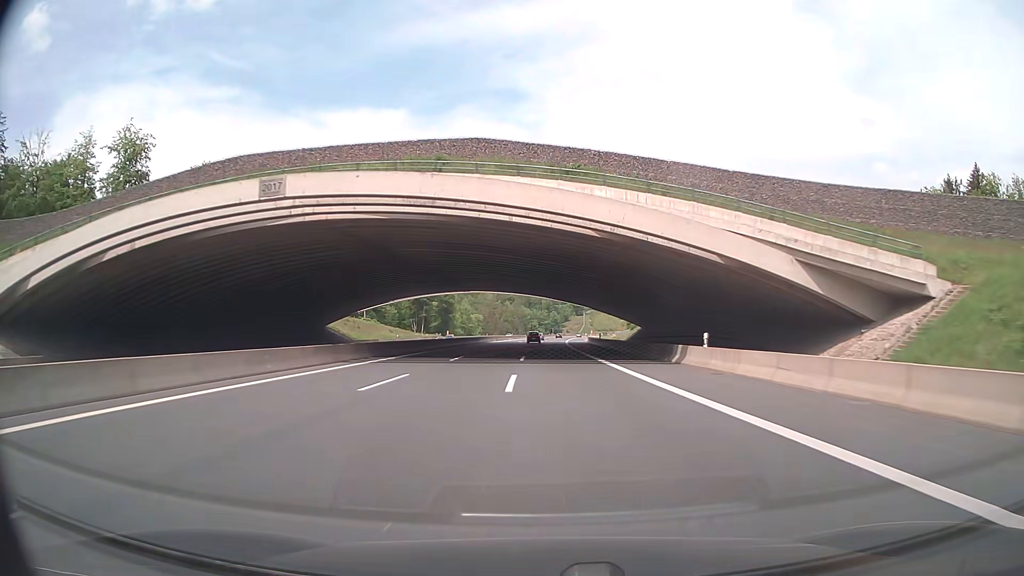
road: motorway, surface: asphalt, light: Day
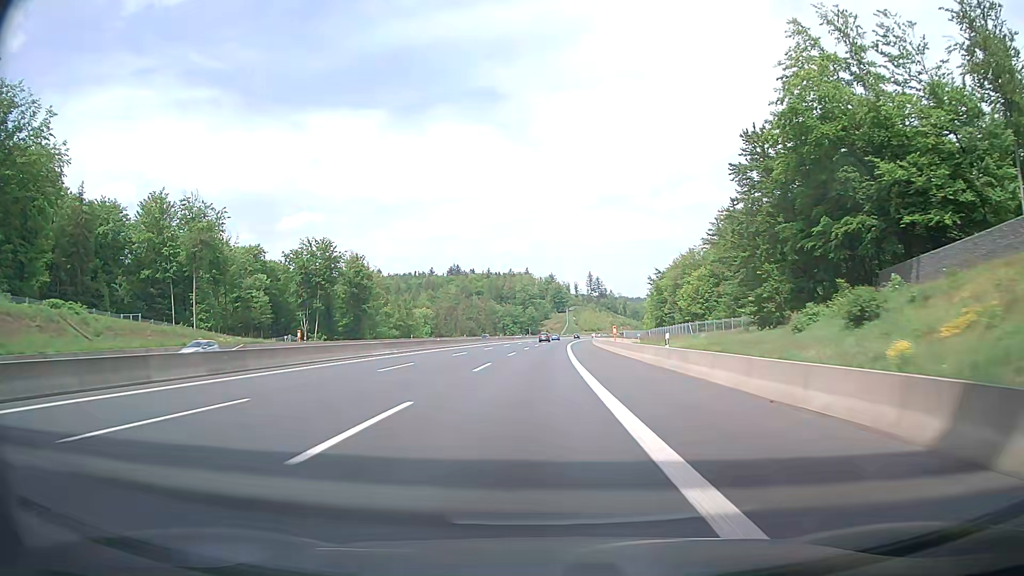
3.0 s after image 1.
(-0.3, +97.8) m; -1°
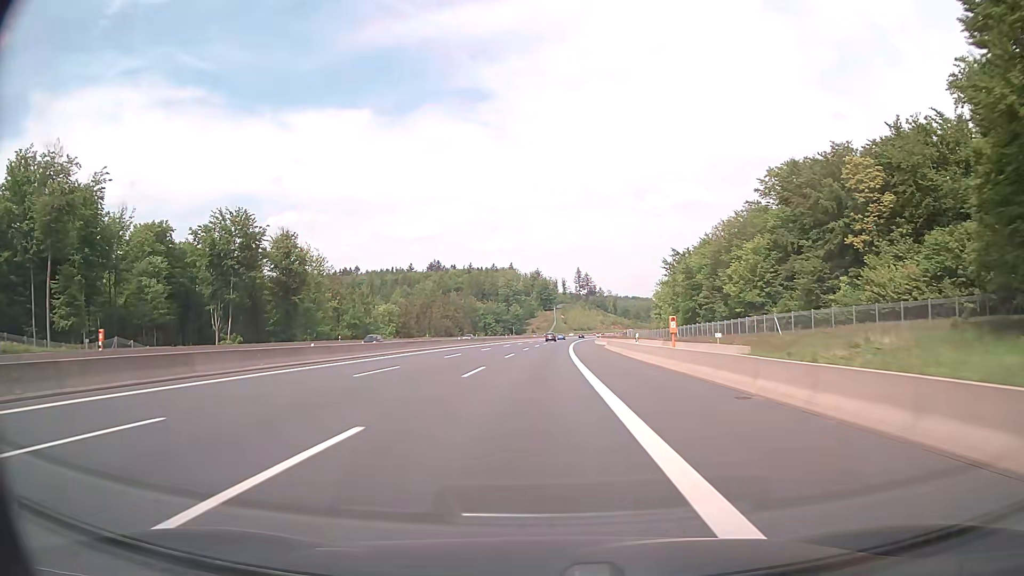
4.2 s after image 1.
(+2.0, +39.0) m; +4°
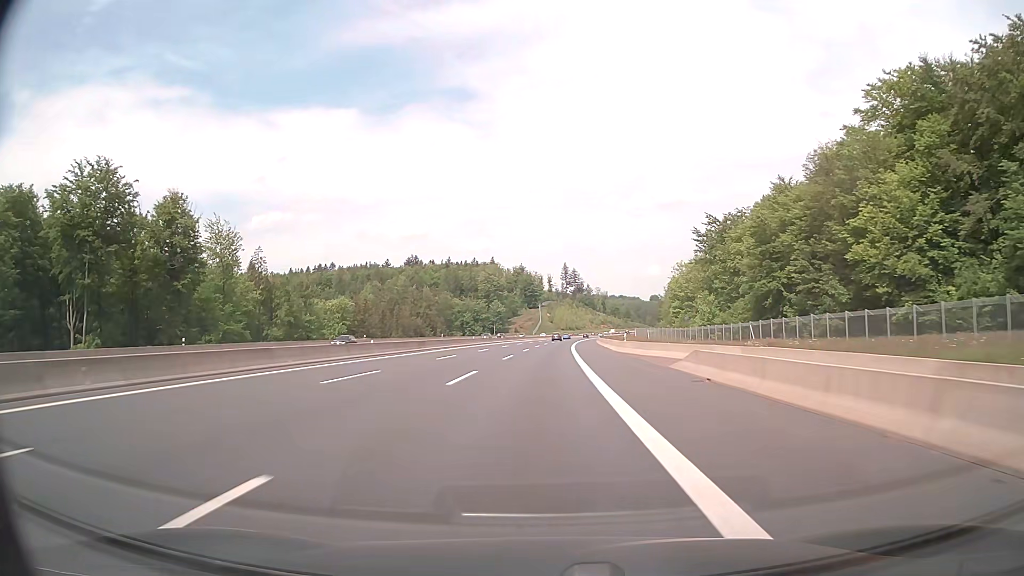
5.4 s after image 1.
(+0.4, +39.0) m; +1°
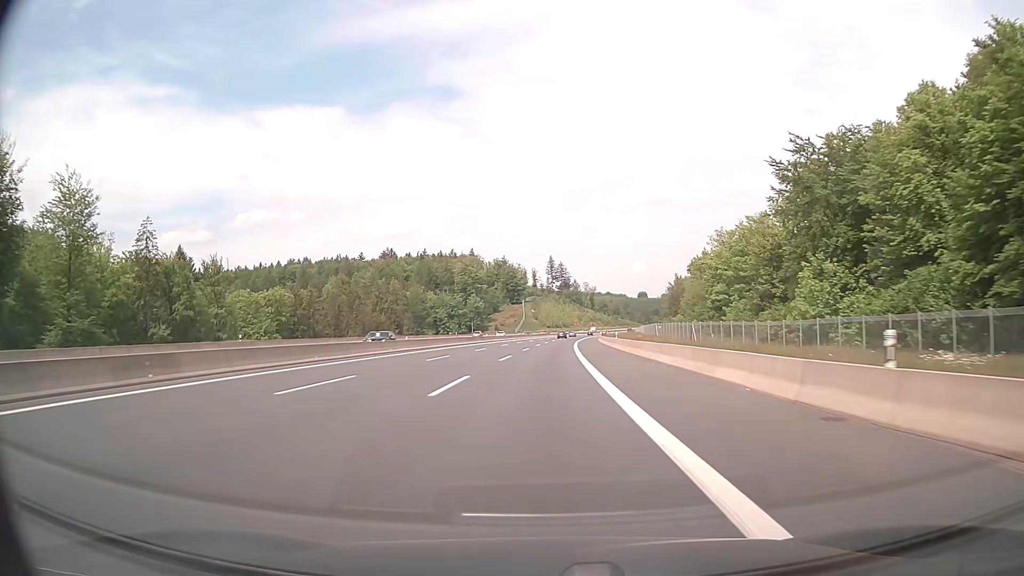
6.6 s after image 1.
(+0.4, +38.9) m; +1°
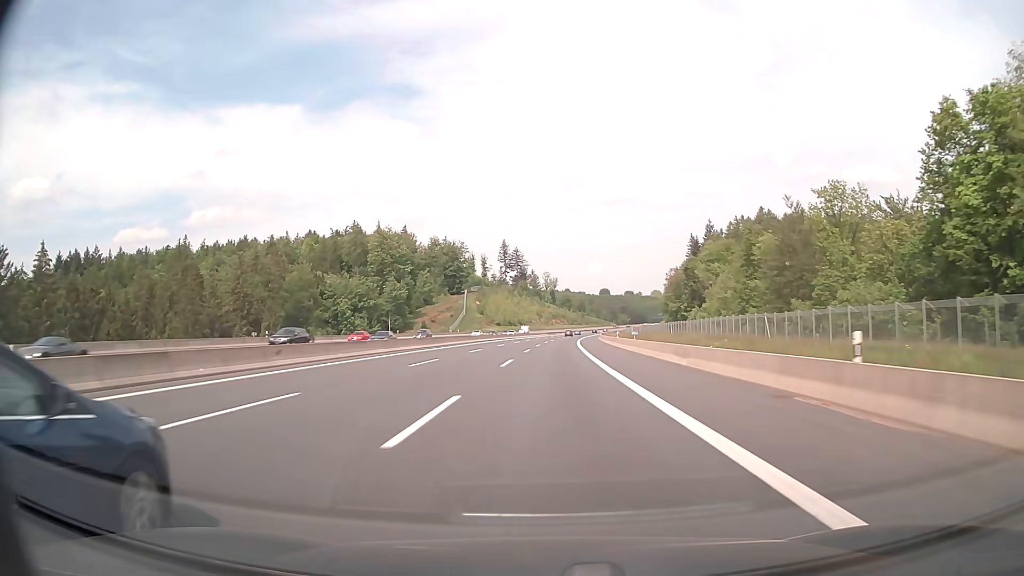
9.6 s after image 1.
(+2.6, +95.0) m; +4°
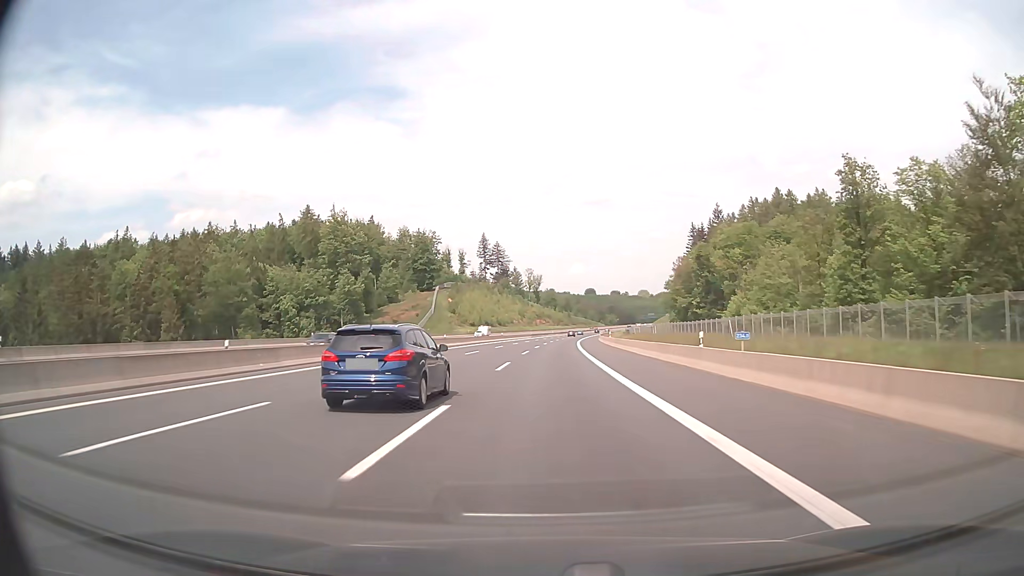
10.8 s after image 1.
(+0.4, +37.2) m; +1°
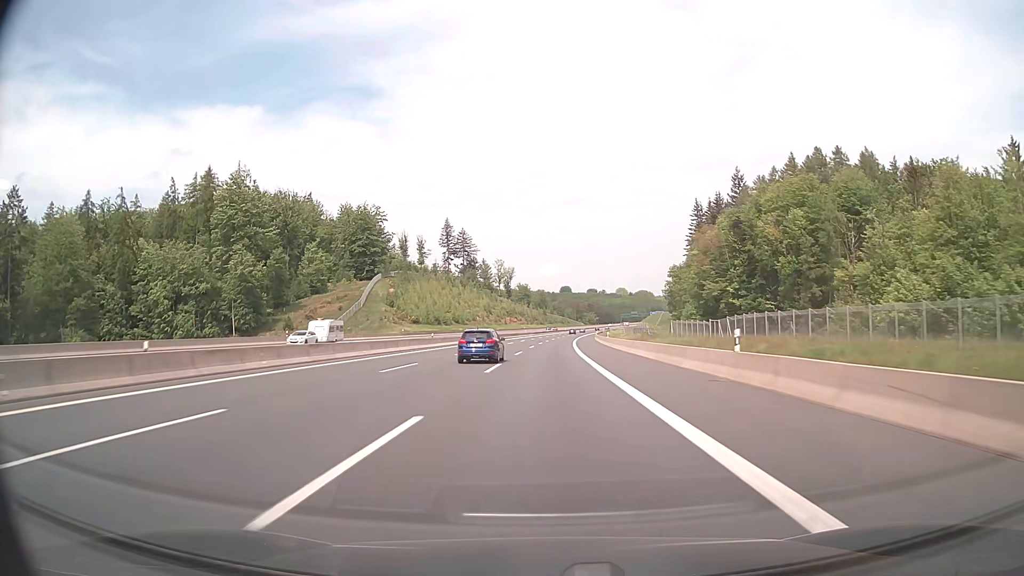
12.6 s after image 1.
(+1.1, +54.8) m; +2°
(0, +10) (0, +20) (0, +30) (+1, +40) (+1, +50) (+1, +60) (+2, +70) (+2, +80) (+3, +90) (+3, +100) m
